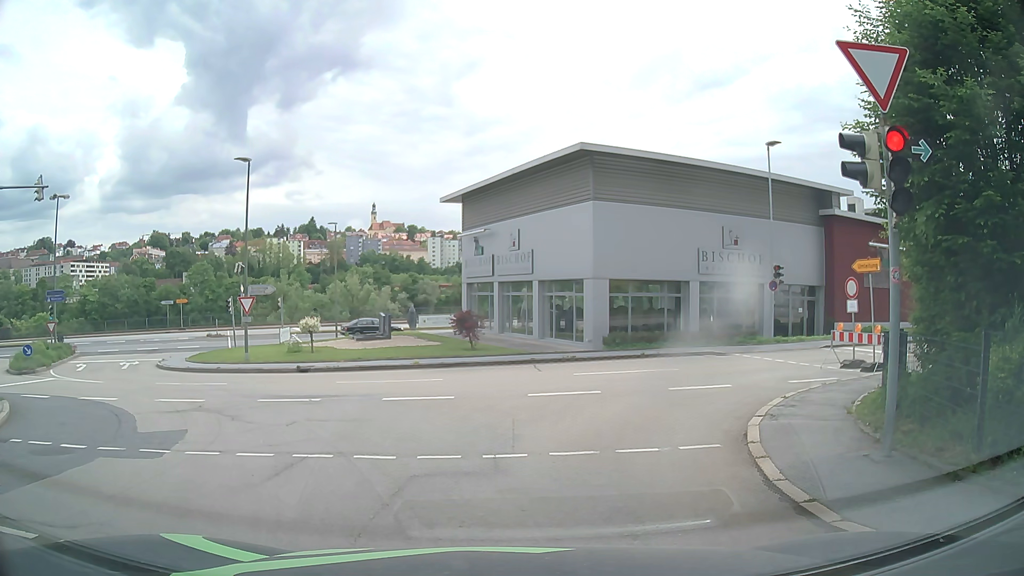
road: residential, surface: asphalt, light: Day
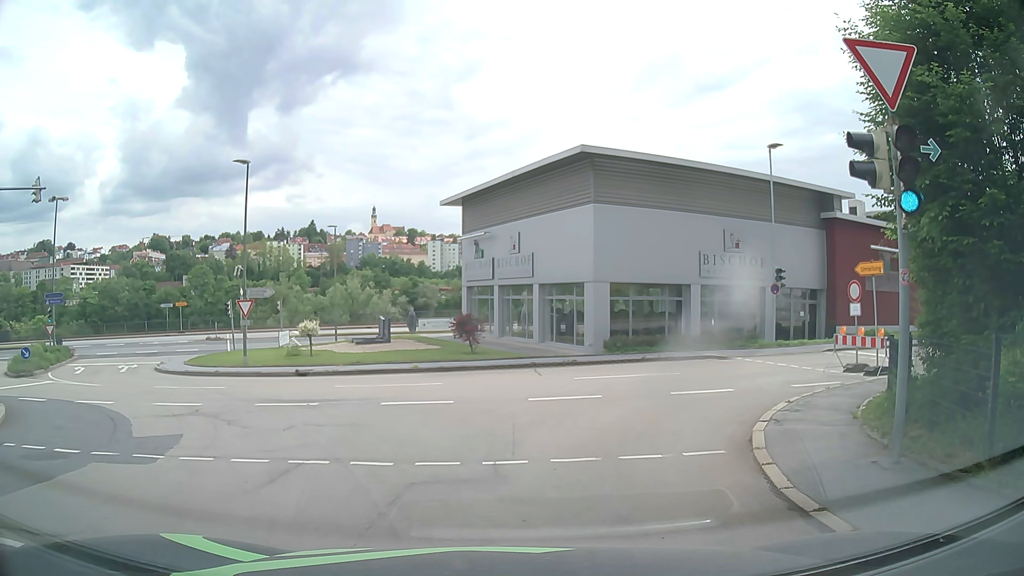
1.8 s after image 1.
(0.0, +0.2) m; 0°
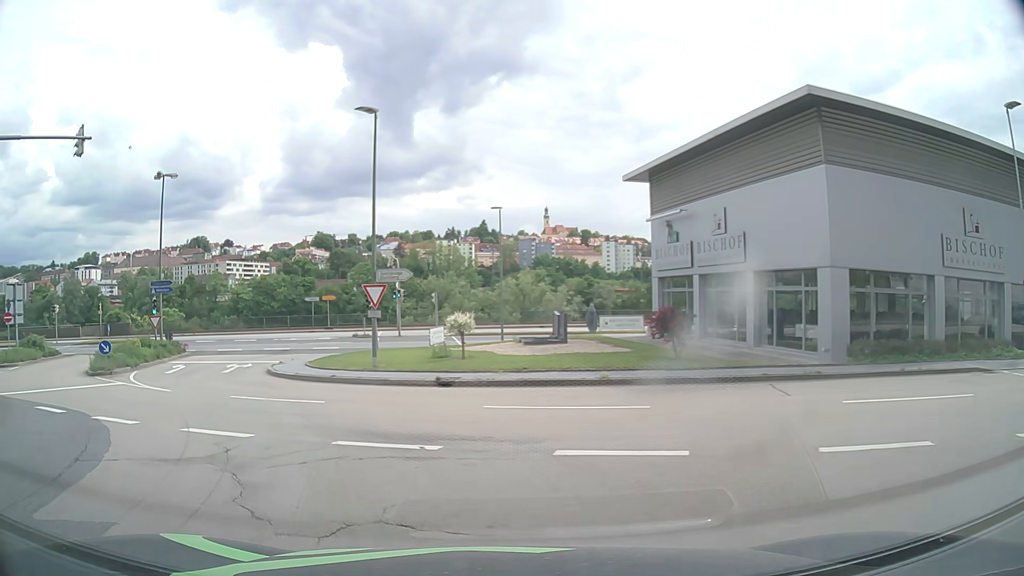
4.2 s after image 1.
(-0.9, +6.9) m; -15°
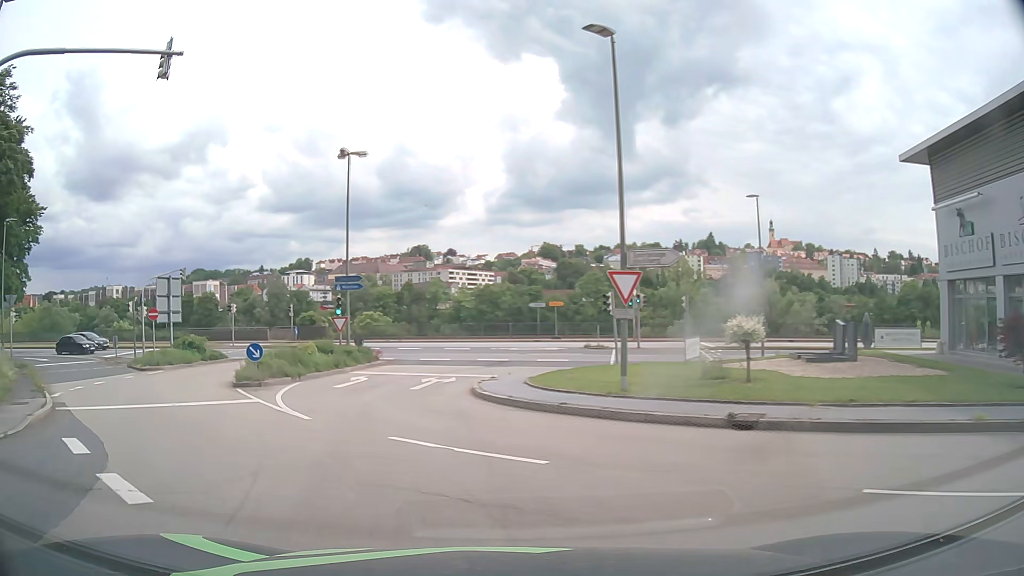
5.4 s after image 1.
(-1.2, +6.6) m; -19°
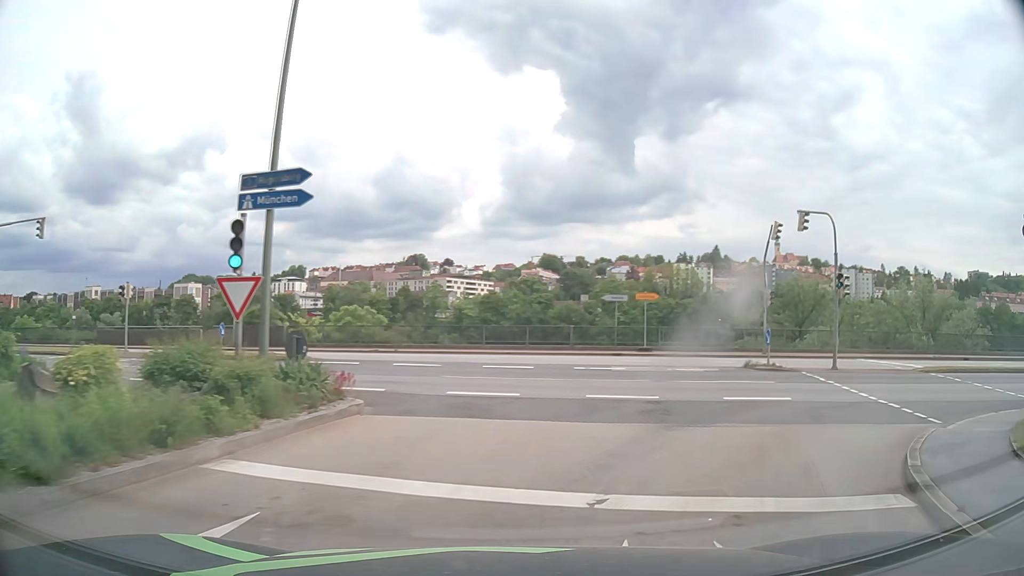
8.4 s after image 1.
(-3.3, +20.3) m; +1°
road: tertiary
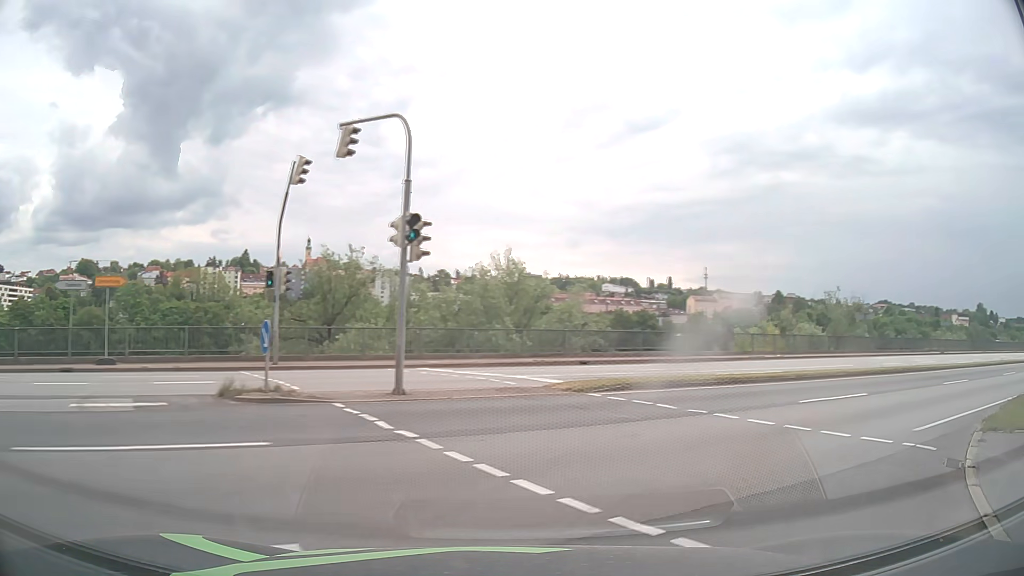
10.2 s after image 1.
(+3.6, +10.6) m; +42°
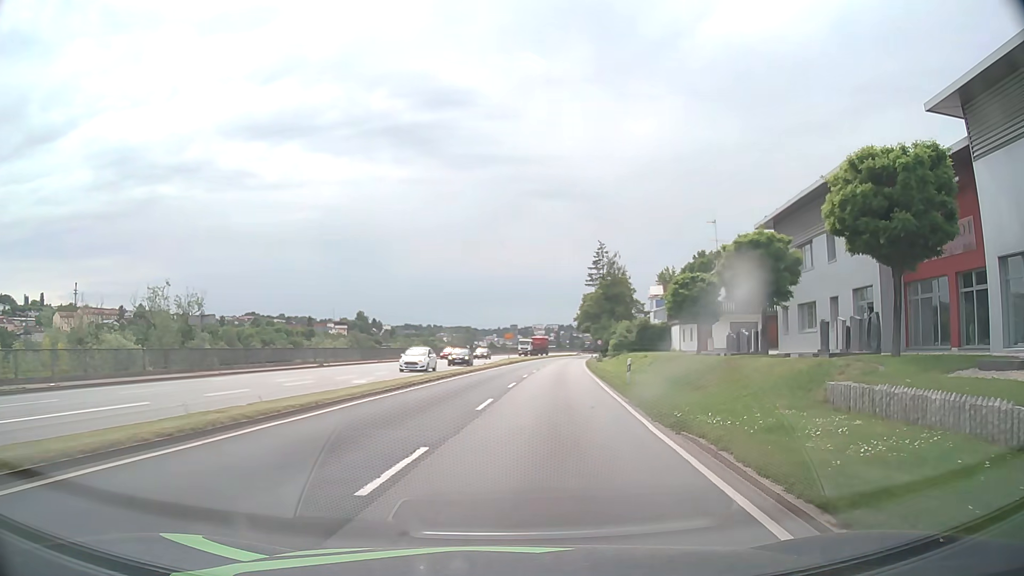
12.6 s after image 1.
(+7.9, +13.9) m; +53°
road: primary
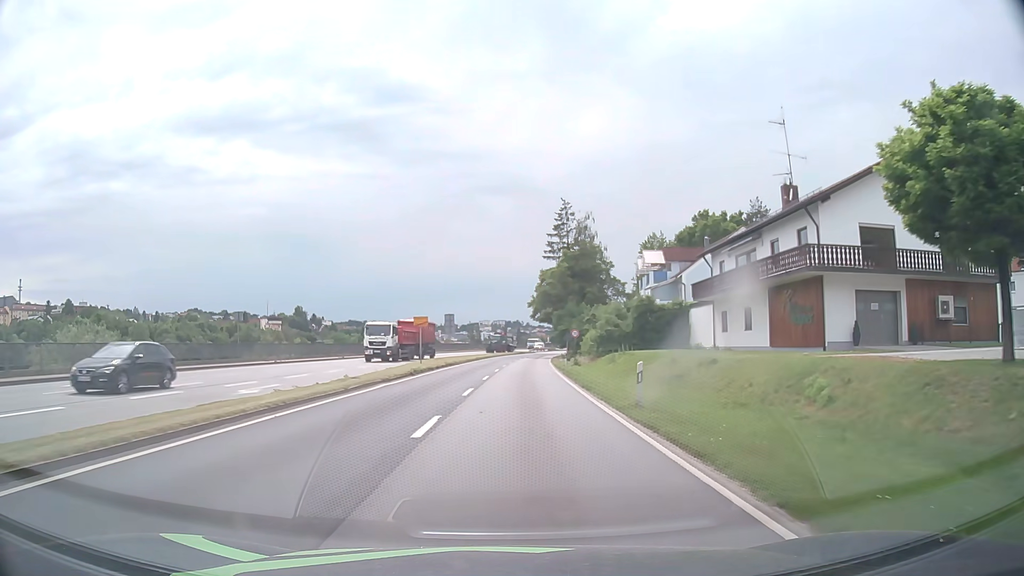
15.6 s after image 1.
(+1.6, +33.0) m; +3°
(0, +10) (0, +20) (0, +30) (+1, +40) (+1, +50) (+2, +60) (+2, +70) (+3, +80) (+4, +90) (+5, +100) m
